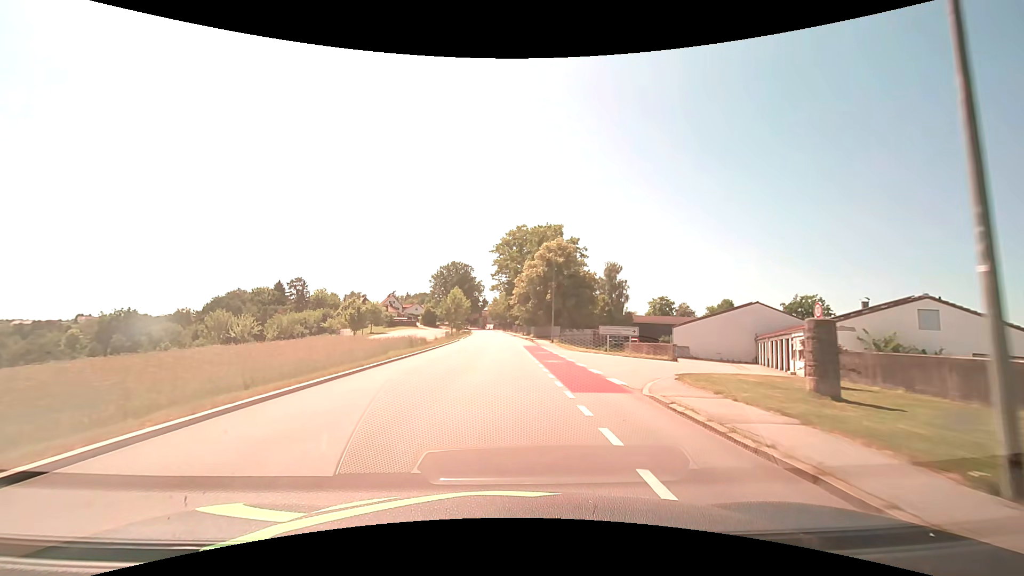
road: tertiary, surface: asphalt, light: Day
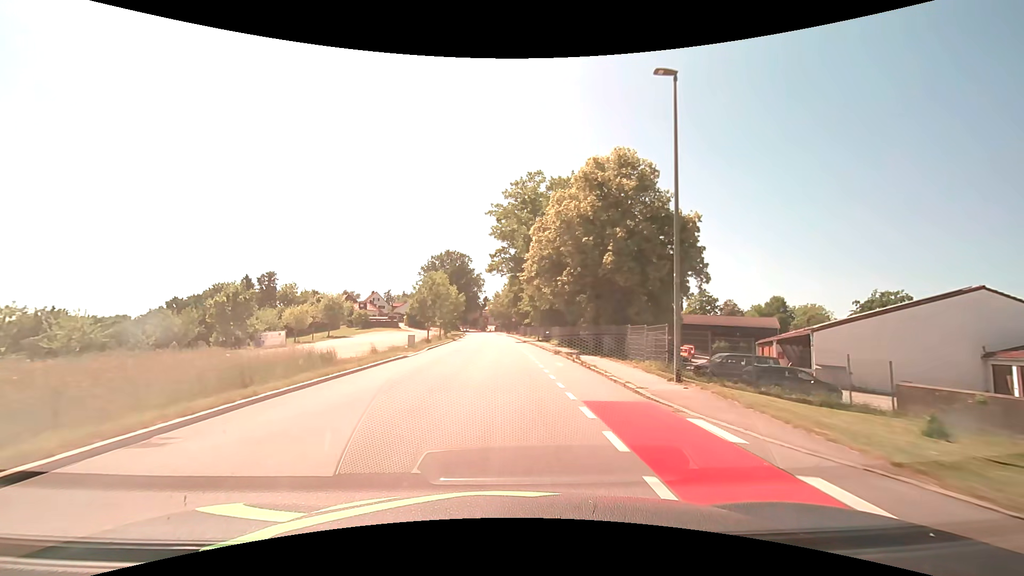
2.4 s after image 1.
(-0.1, +30.4) m; -1°
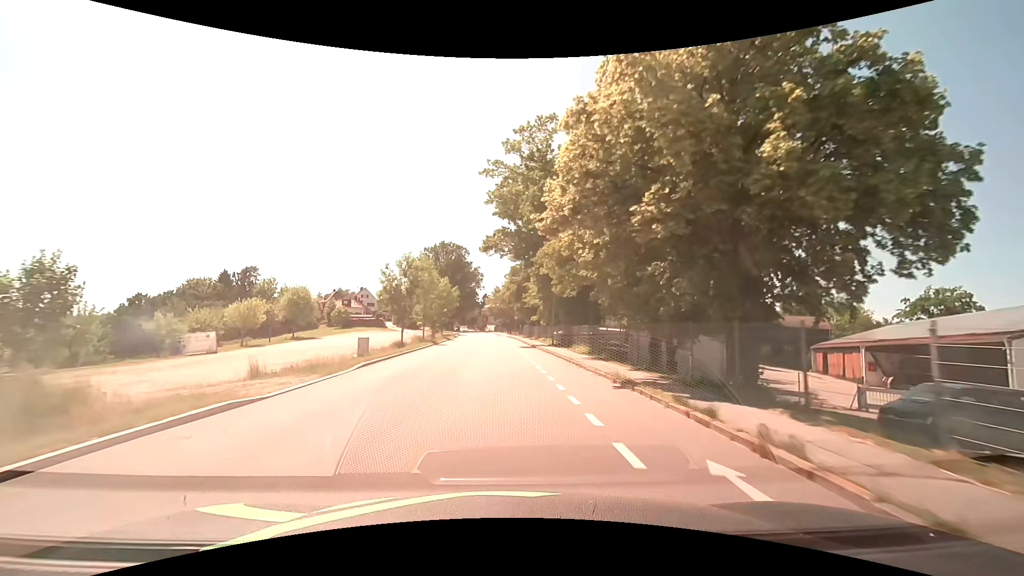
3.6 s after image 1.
(0.0, +14.9) m; 0°
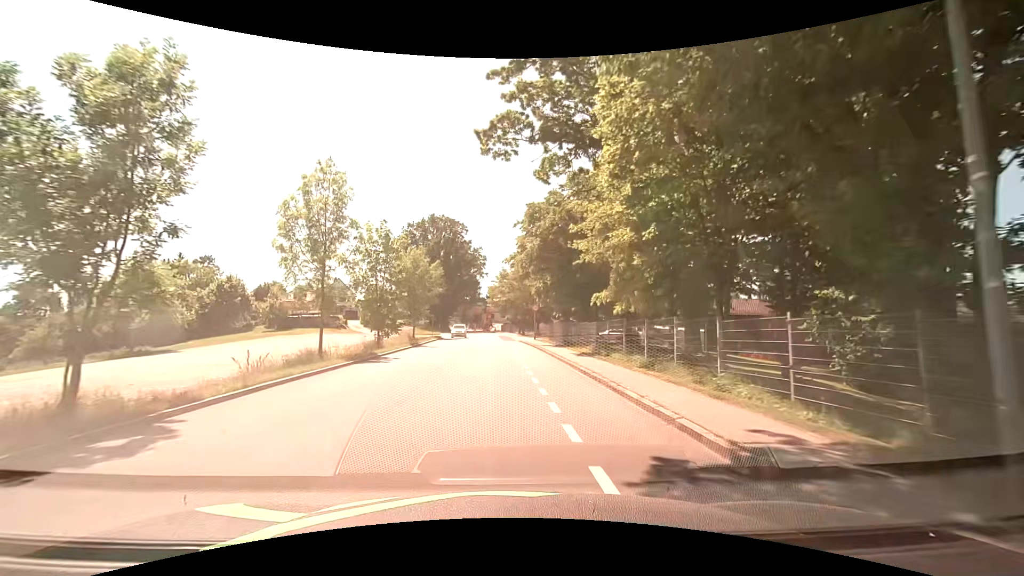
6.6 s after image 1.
(-0.2, +32.7) m; -1°
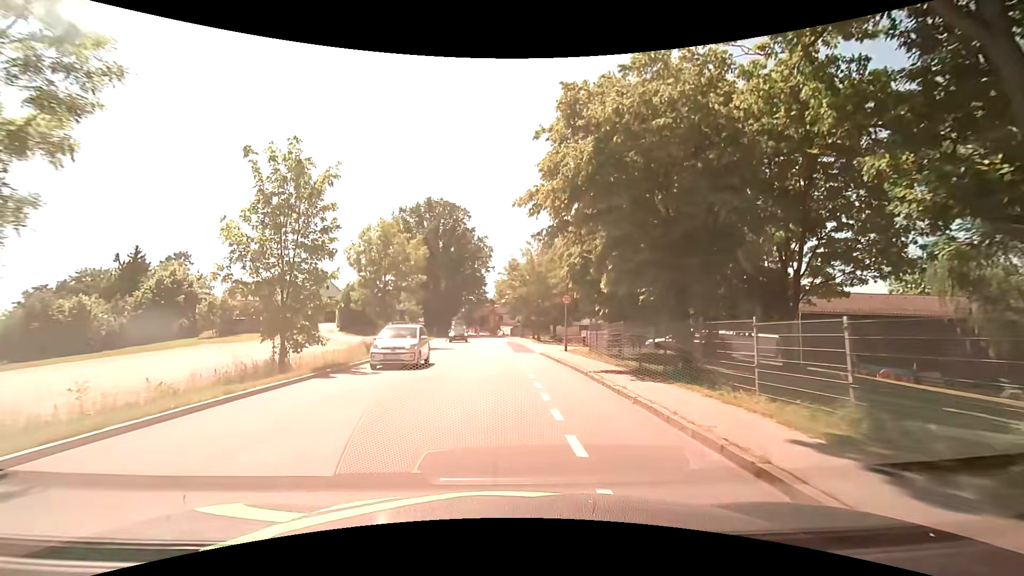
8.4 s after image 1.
(-0.2, +16.5) m; -2°
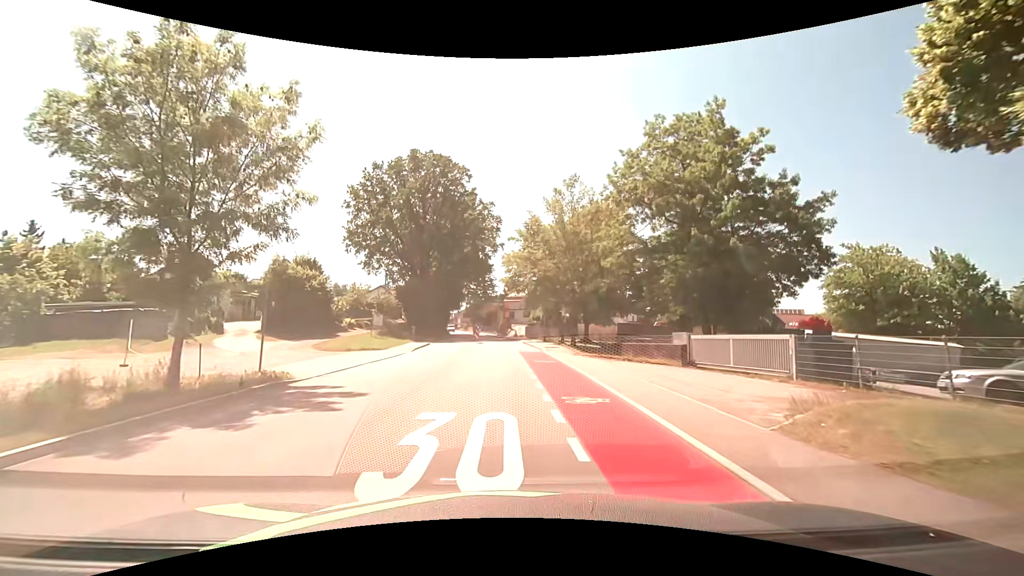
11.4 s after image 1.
(-0.1, +24.1) m; 0°
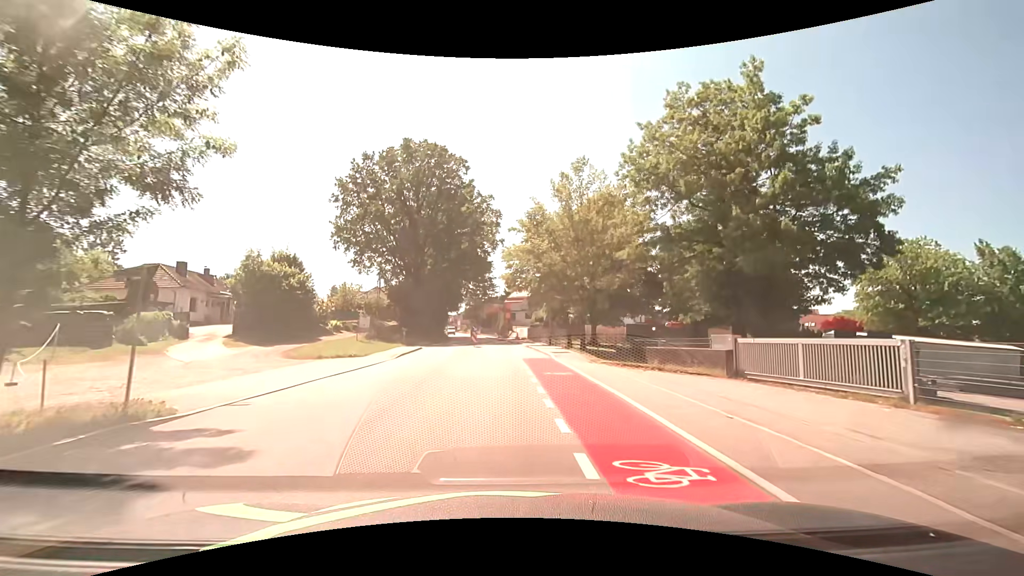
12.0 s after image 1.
(0.0, +4.6) m; -1°
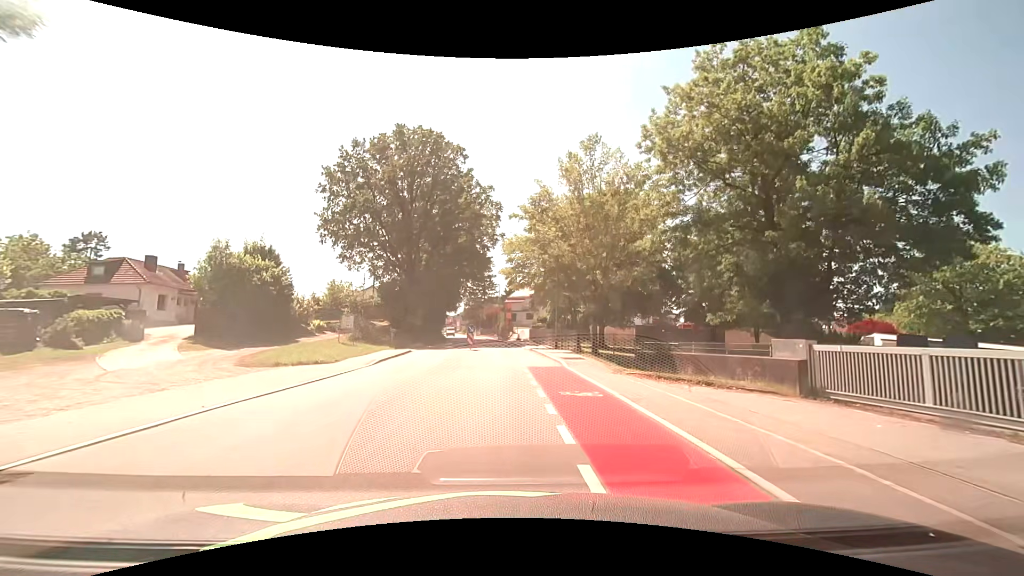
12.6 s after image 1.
(0.0, +4.5) m; 0°
(0, +10) (0, +20) (0, +30) (0, +40) (-1, +50) (-2, +60) (-3, +70) (-4, +80) (-5, +90) (-7, +100) m
